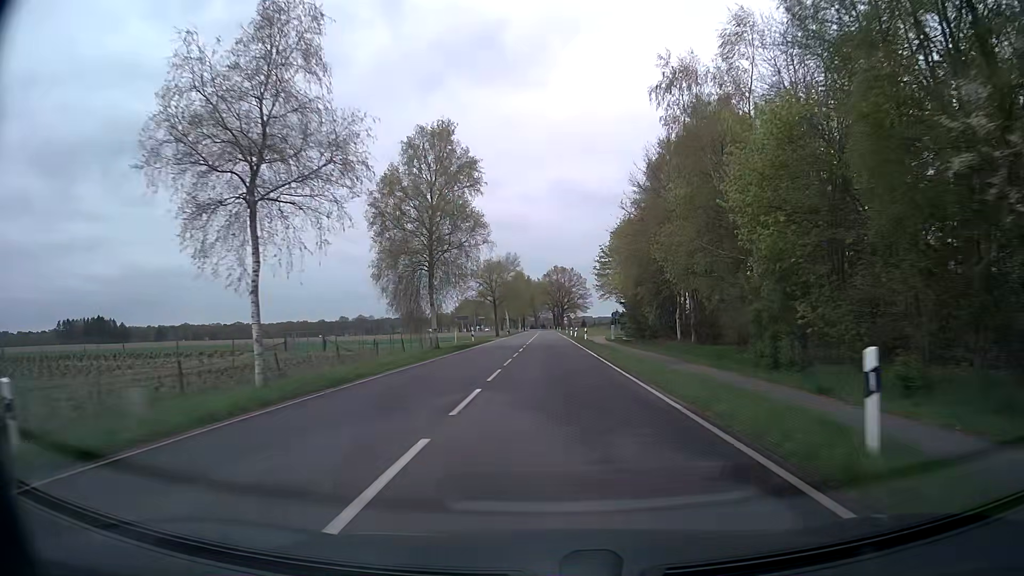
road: secondary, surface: asphalt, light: Day
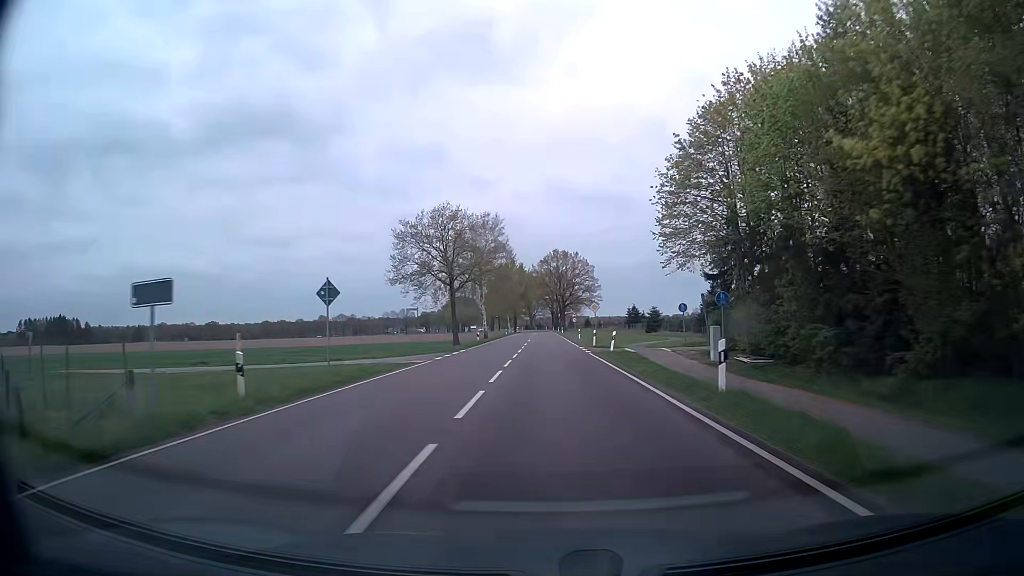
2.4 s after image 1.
(0.0, +43.2) m; 0°
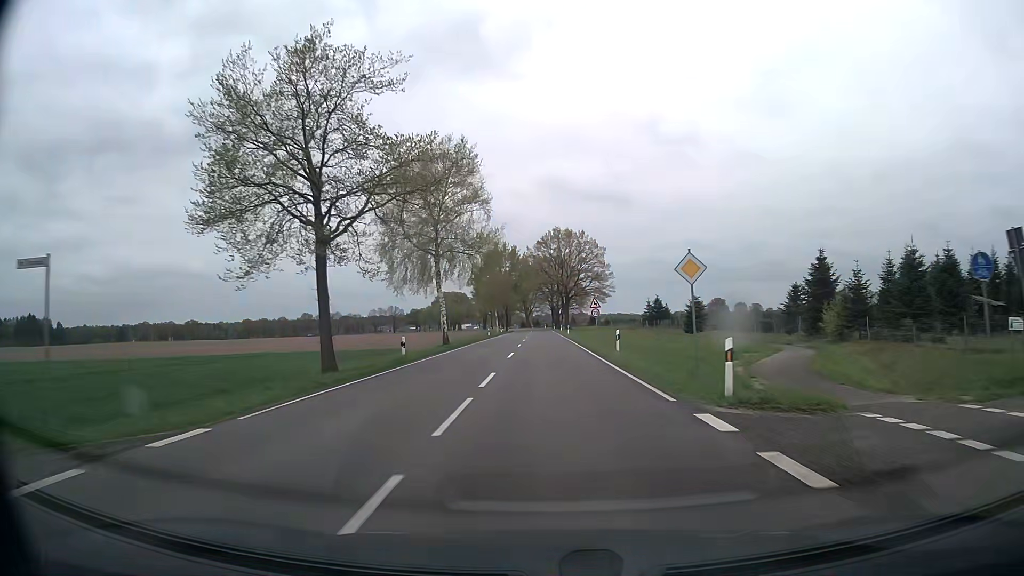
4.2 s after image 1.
(-0.1, +32.3) m; 0°
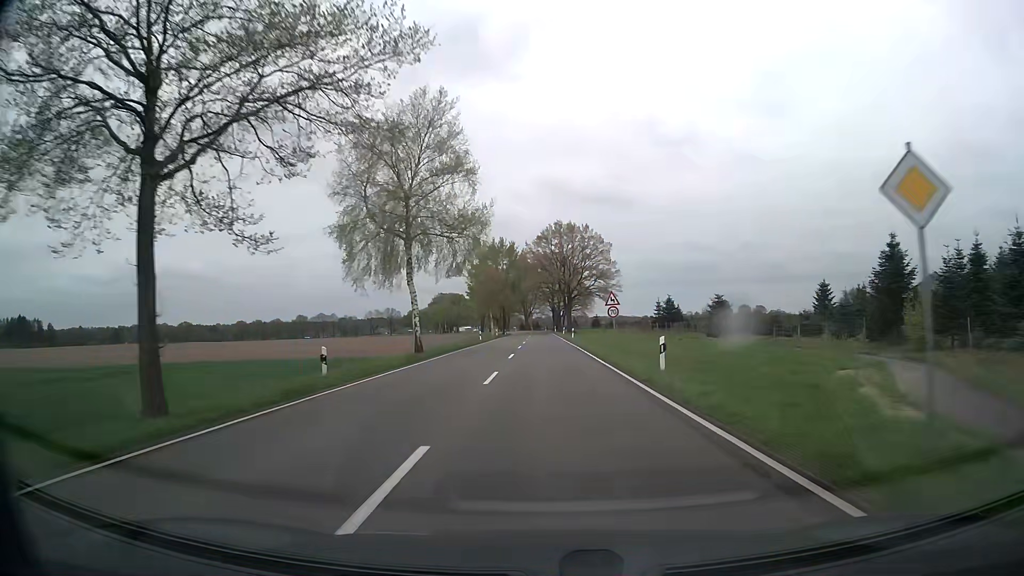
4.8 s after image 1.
(0.0, +10.8) m; 0°
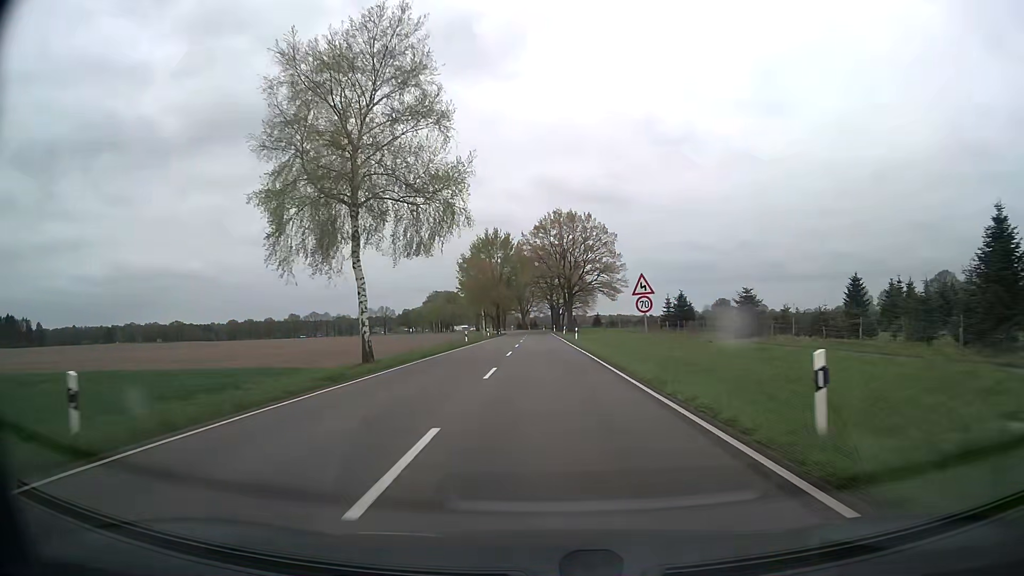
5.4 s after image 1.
(+0.1, +10.8) m; 0°
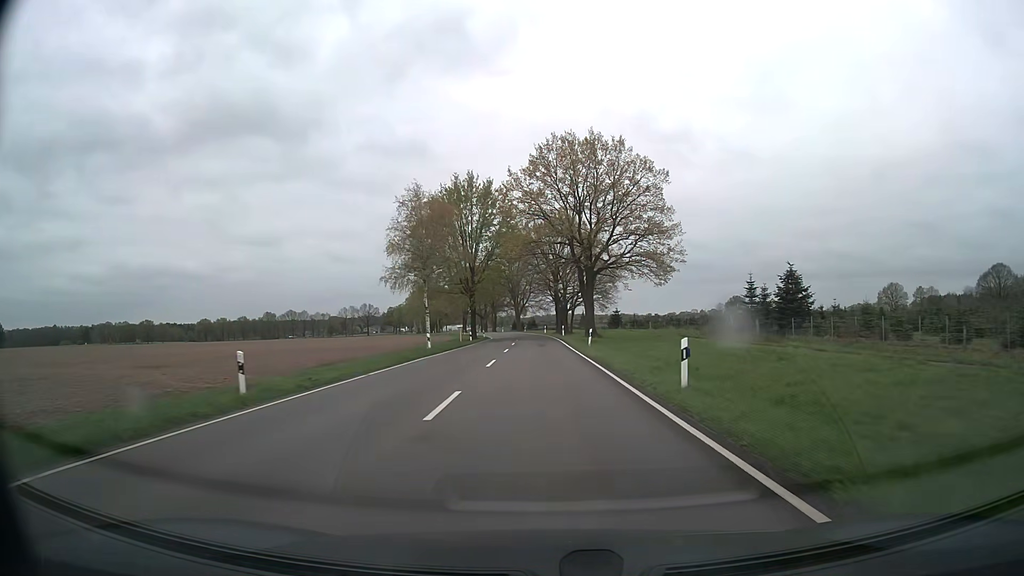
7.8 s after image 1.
(0.0, +43.1) m; 0°
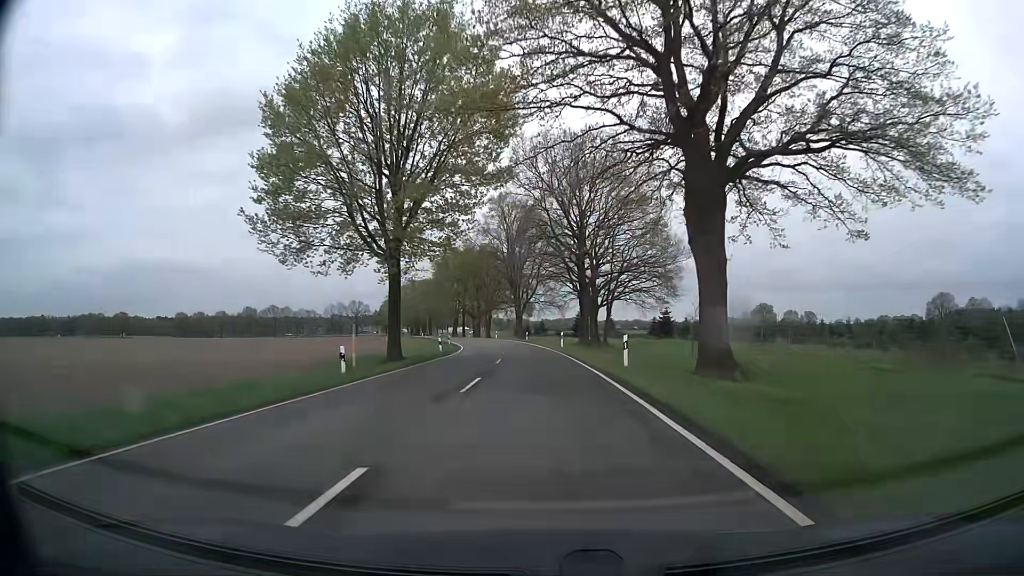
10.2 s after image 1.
(-0.2, +43.0) m; -1°
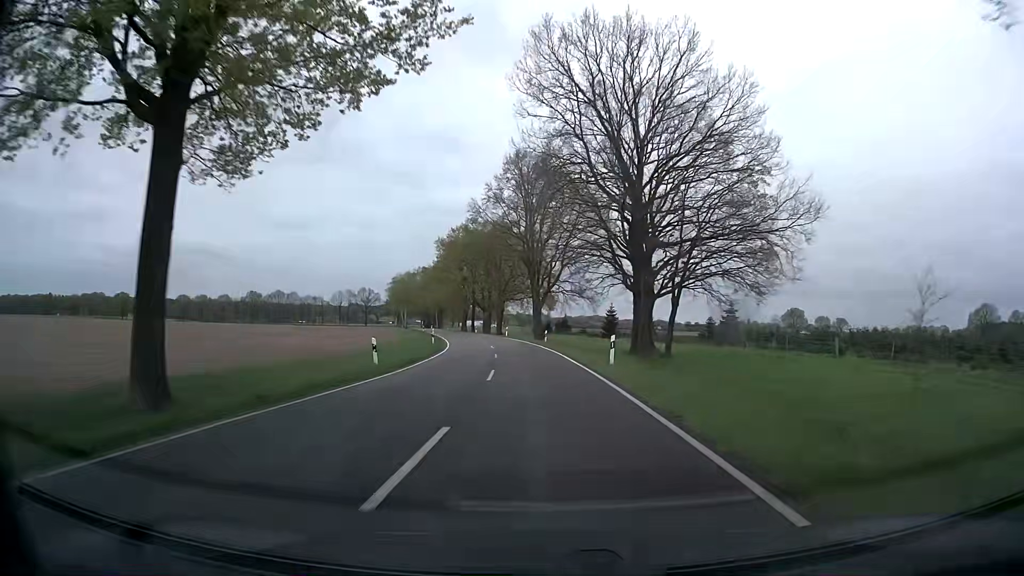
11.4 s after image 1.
(-0.3, +21.5) m; -2°
(0, +10) (0, +20) (-1, +30) (-2, +40) (-3, +50) (-4, +60) (-6, +70) (-8, +79) (-10, +89) (-12, +99) m
